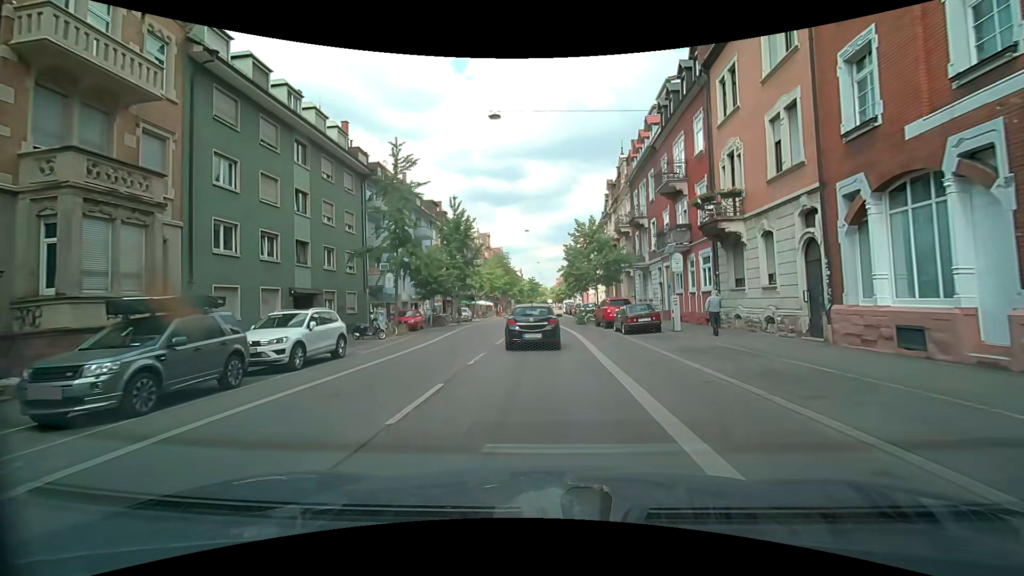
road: secondary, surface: asphalt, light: Day
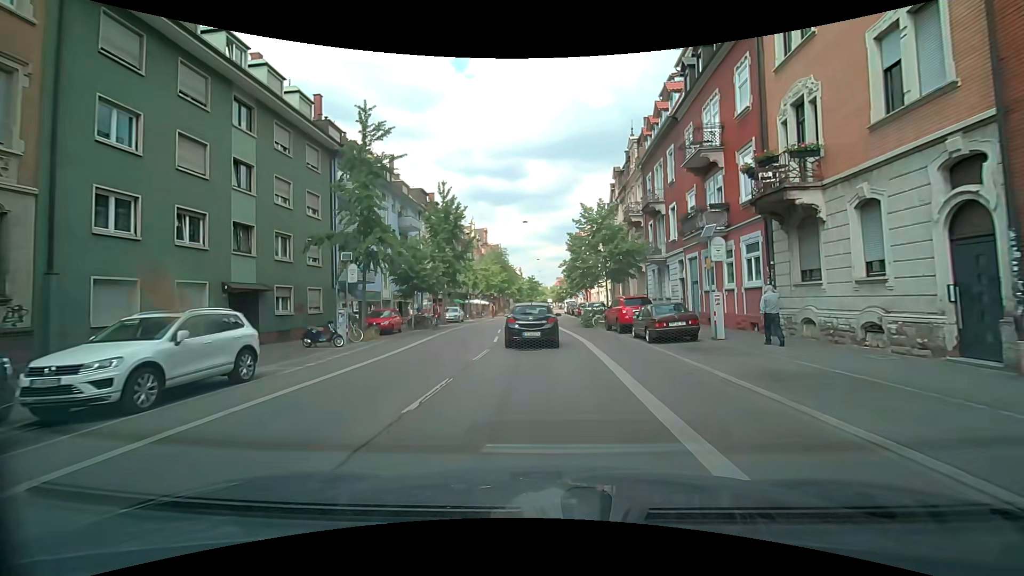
(0.0, +5.4) m; -1°
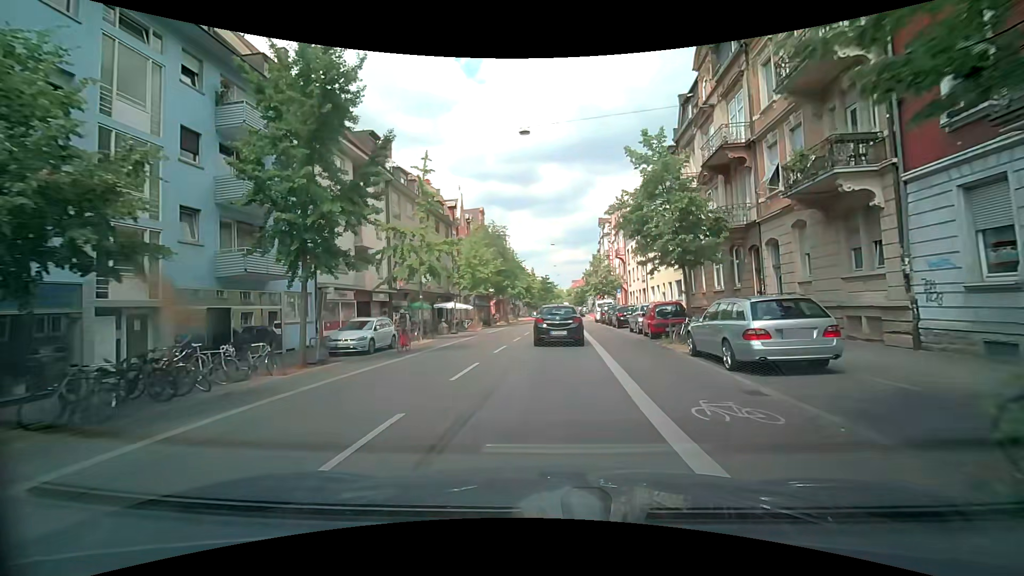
(-0.1, +26.8) m; 0°
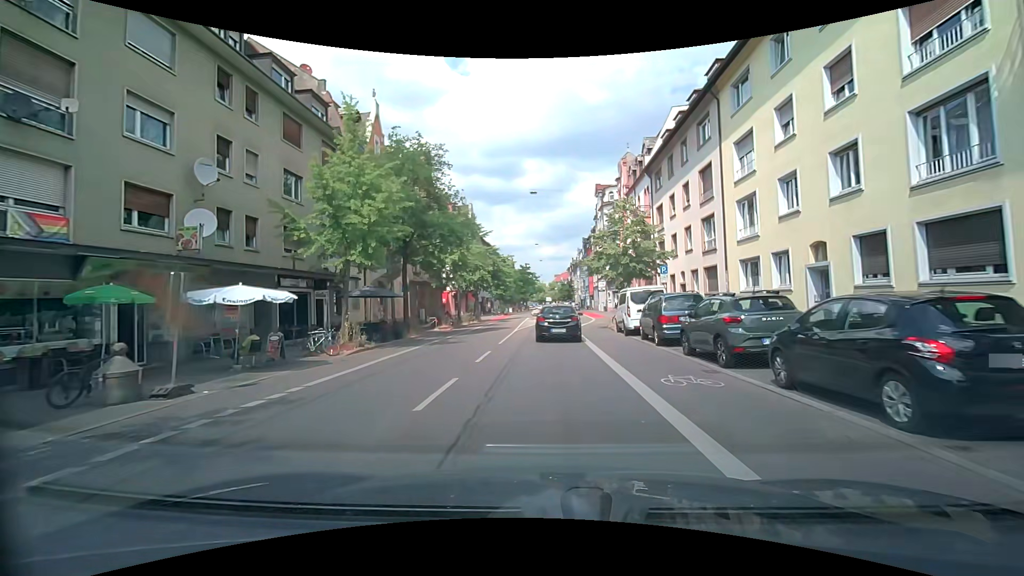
(0.0, +26.8) m; +1°
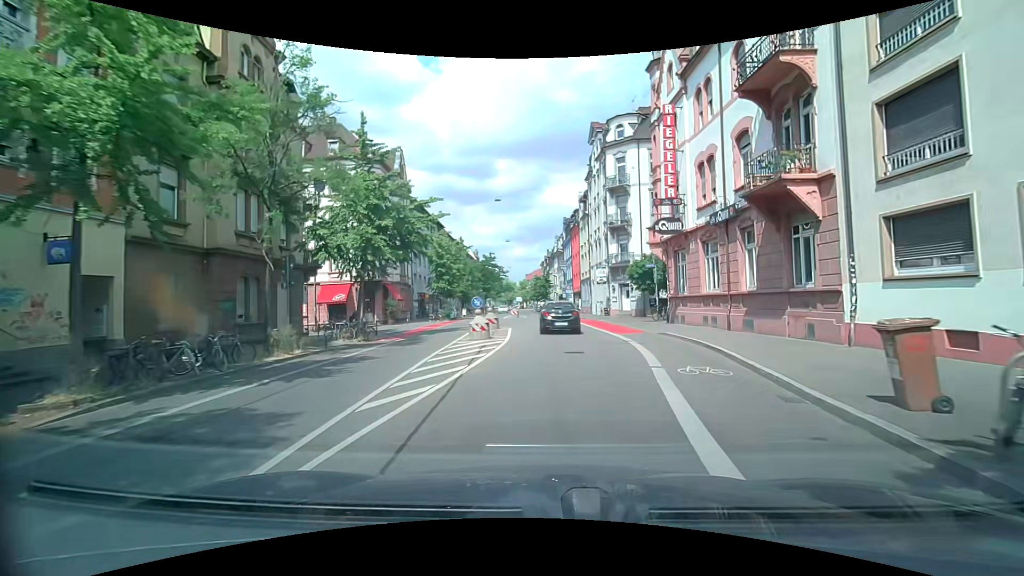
(+0.3, +28.3) m; +3°
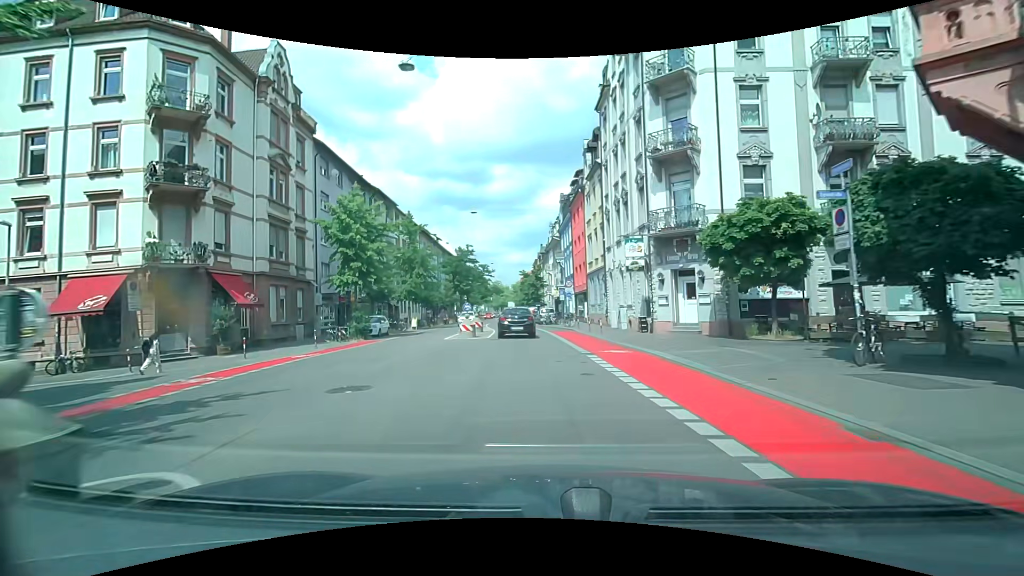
(+0.6, +22.8) m; +2°
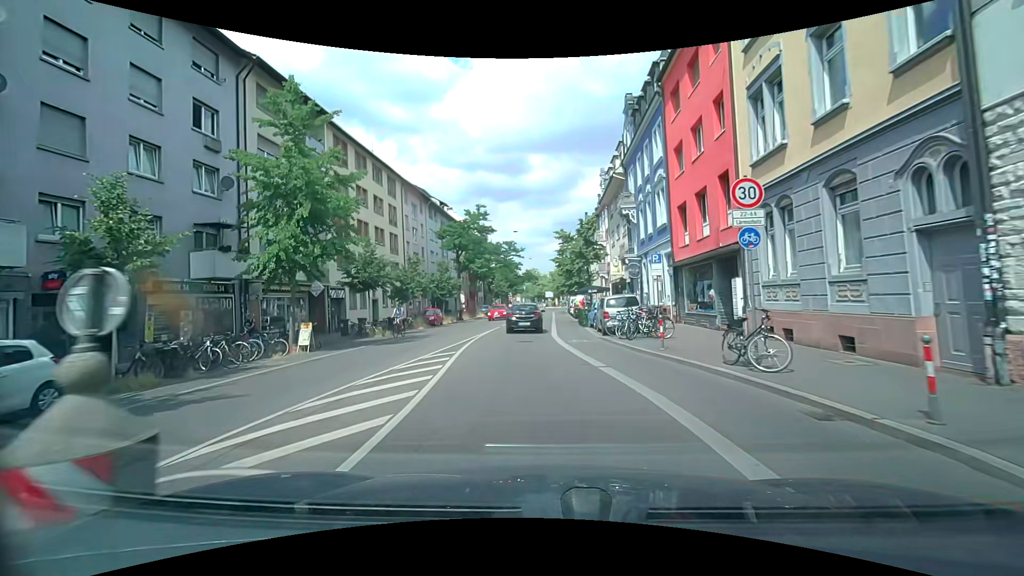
(-1.8, +27.9) m; -6°
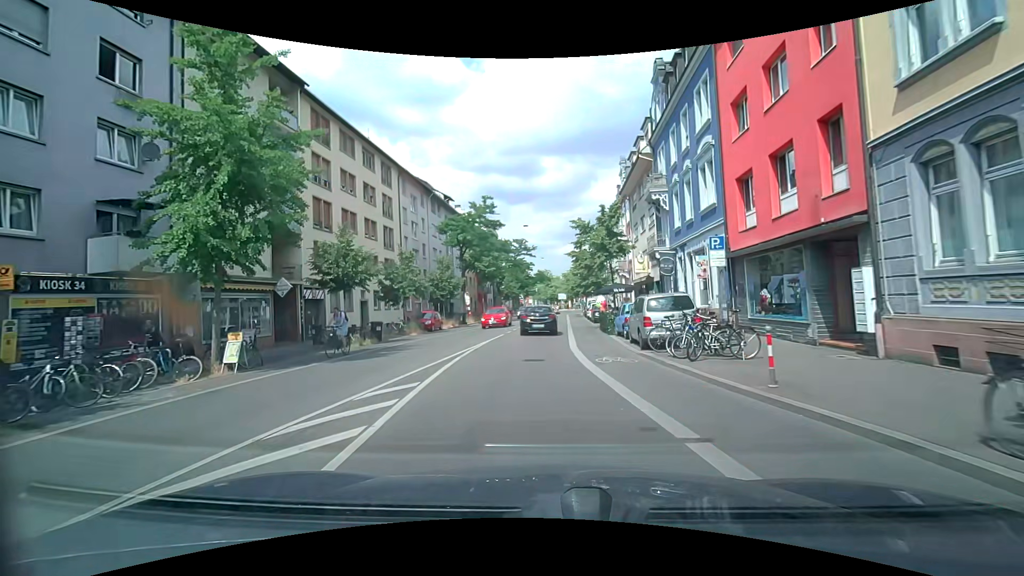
(-0.1, +5.6) m; -1°
(0, +10) (0, +20) (0, +30) (0, +40) (0, +50) (+1, +60) (+1, +70) (+2, +80) (+2, +90) (+3, +100) m
